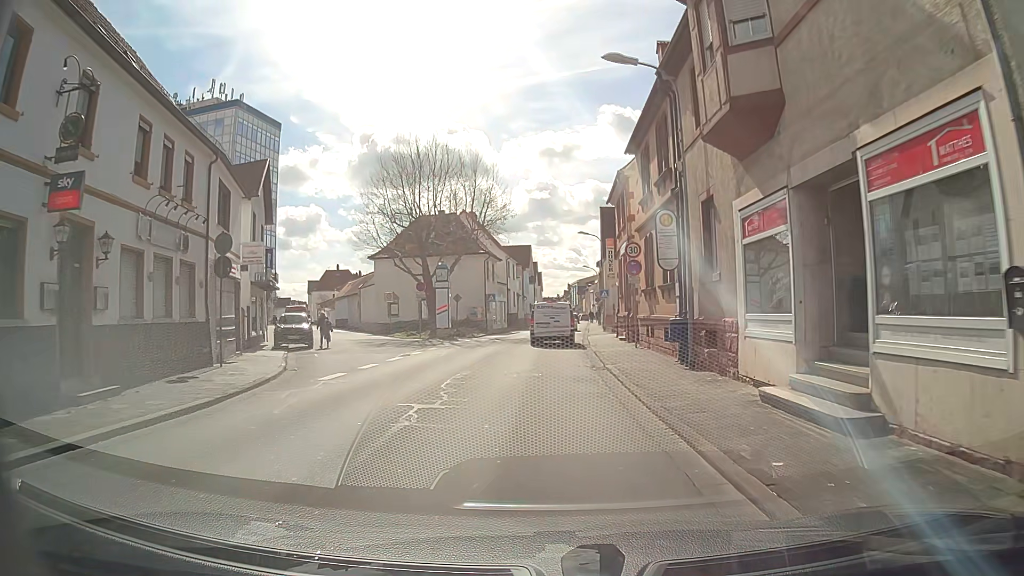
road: tertiary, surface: asphalt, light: Day
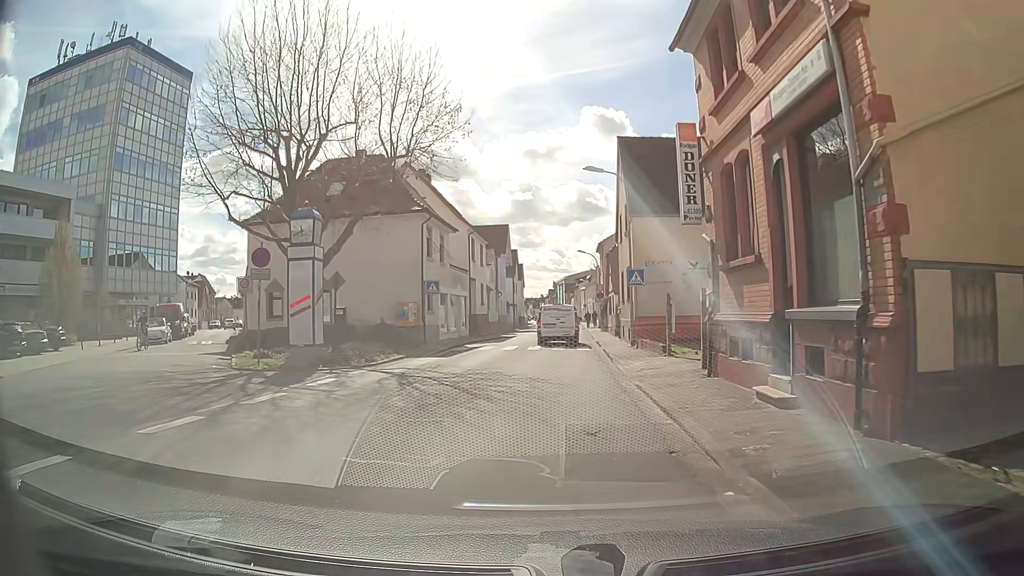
(-0.3, +22.1) m; +1°
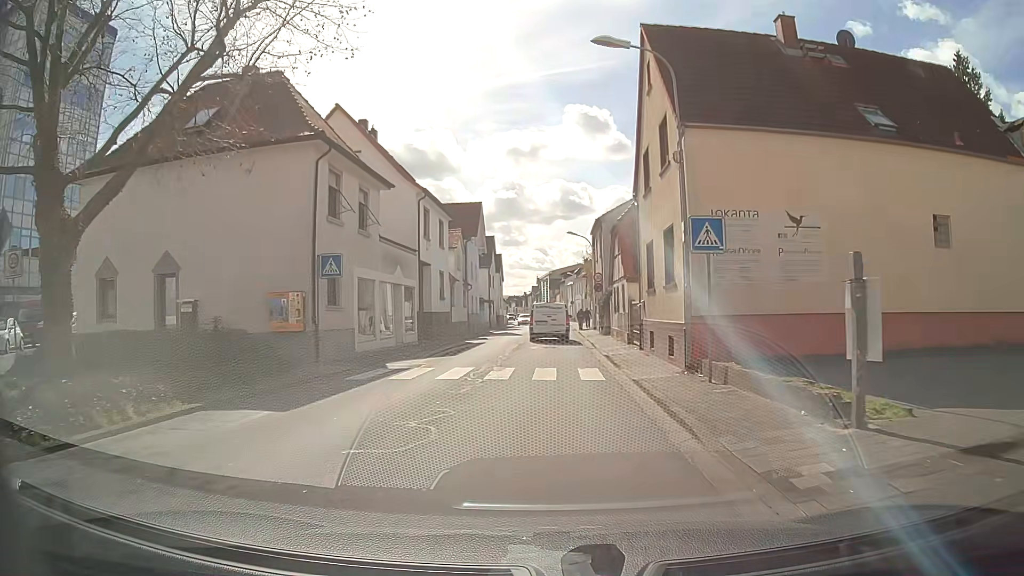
(+0.1, +13.0) m; +2°
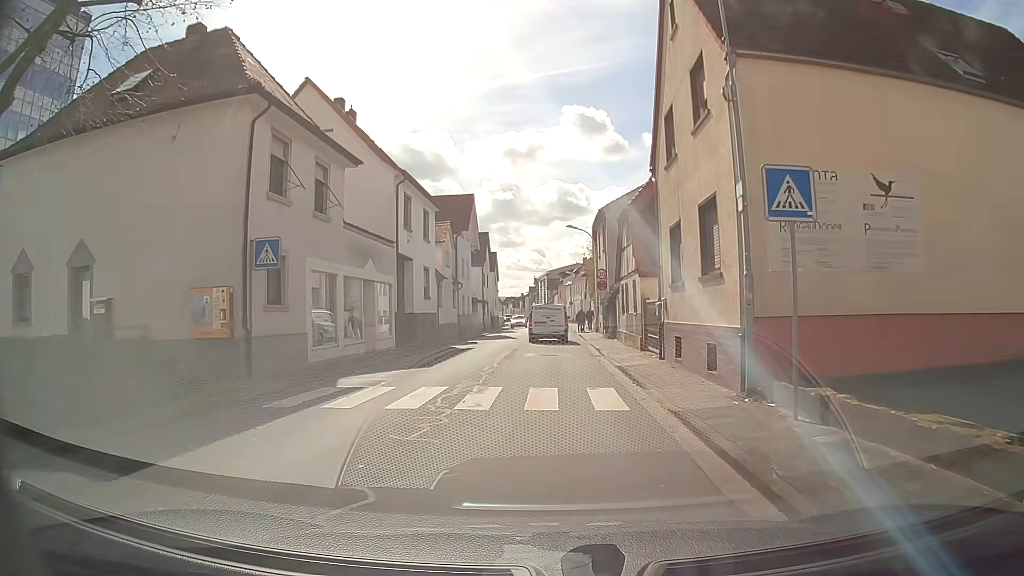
(0.0, +4.3) m; -1°
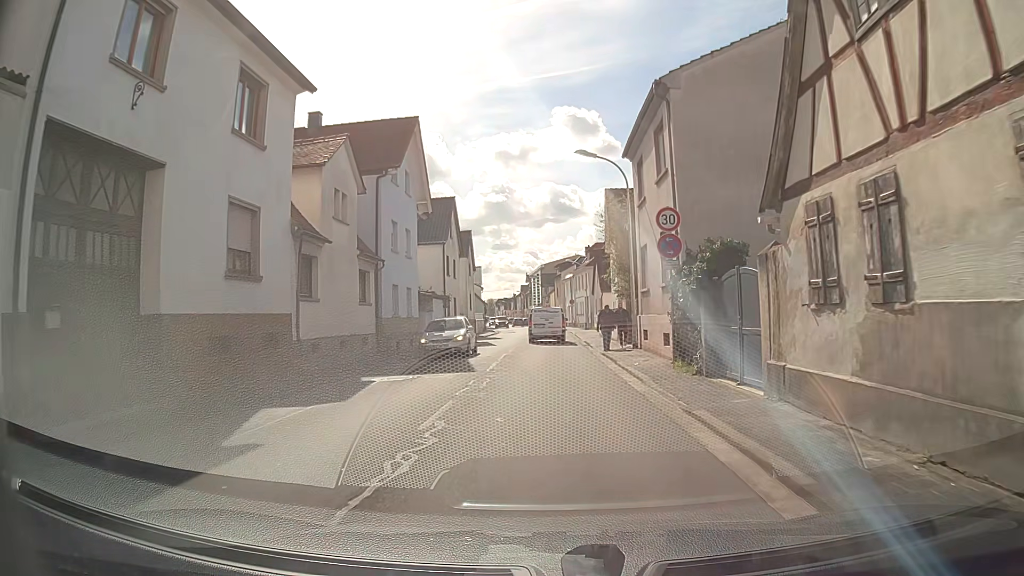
(+0.2, +21.4) m; 0°
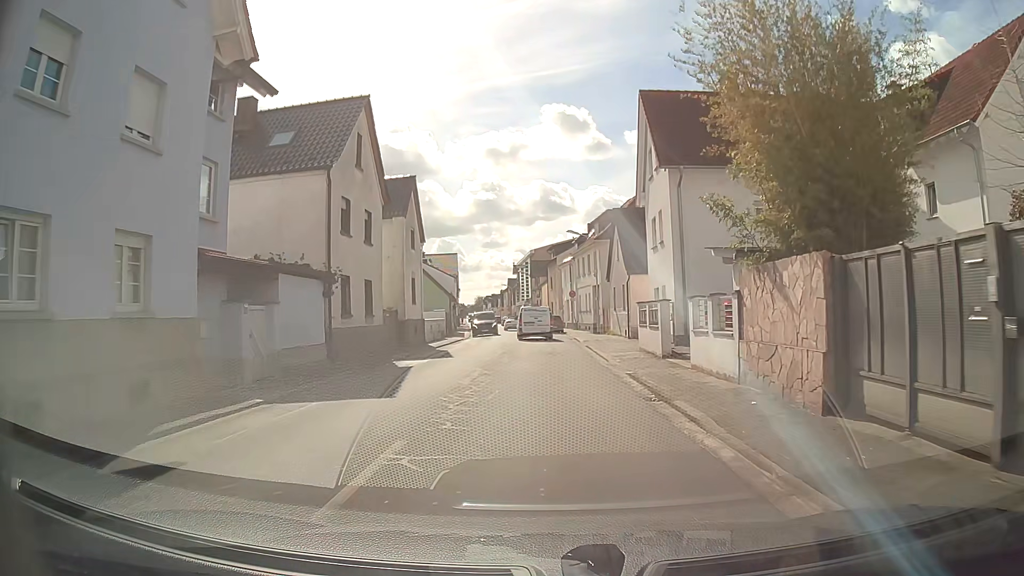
(+0.1, +21.7) m; -1°
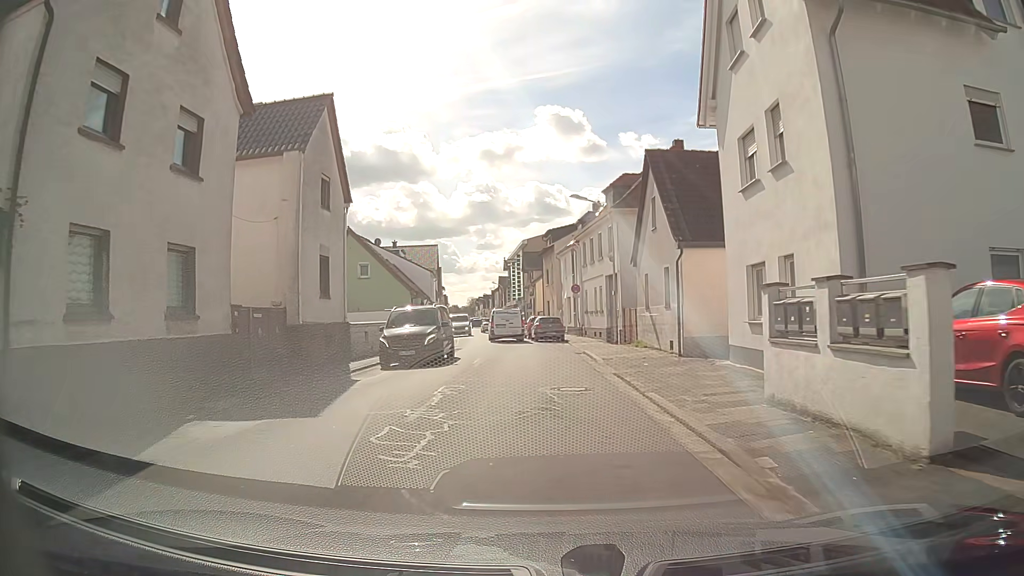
(+0.6, +13.8) m; +2°
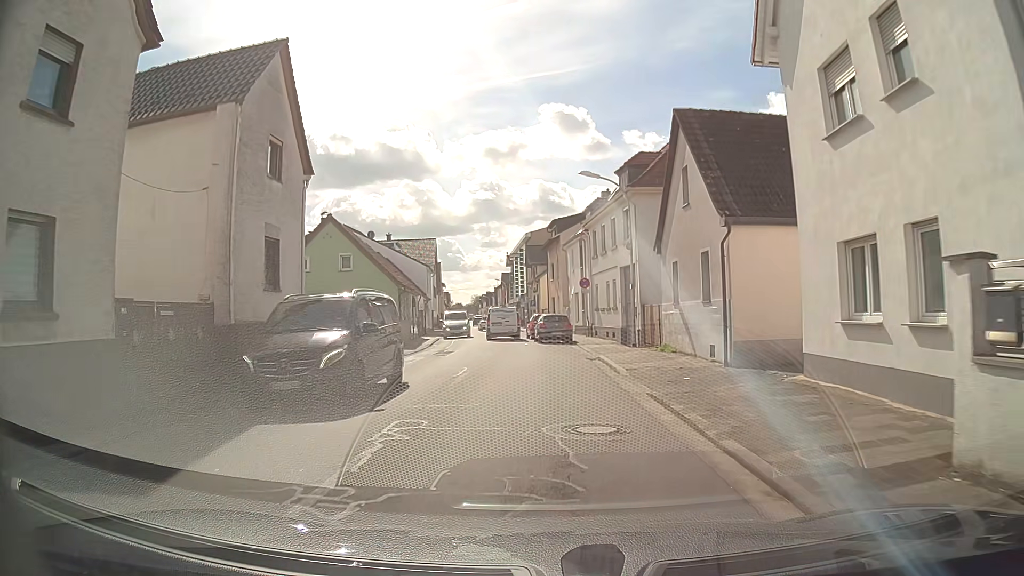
(0.0, +4.7) m; 0°
